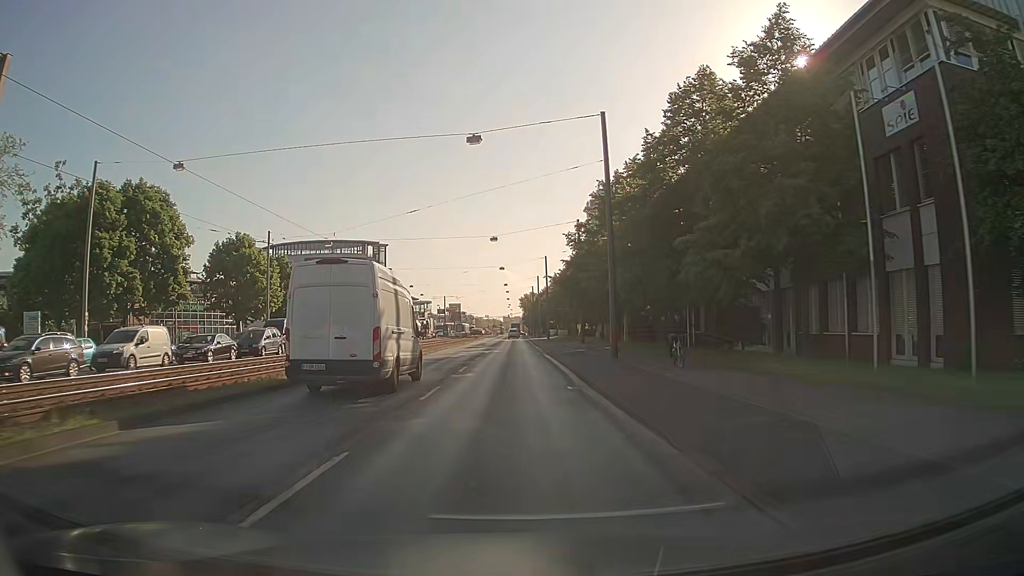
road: primary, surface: asphalt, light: Day
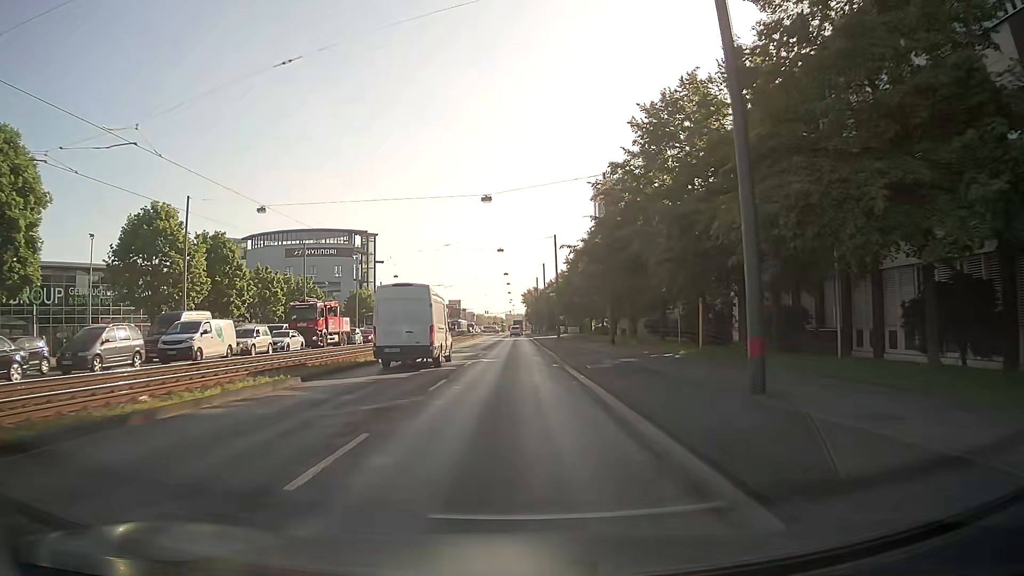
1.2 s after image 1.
(+0.1, +17.1) m; 0°
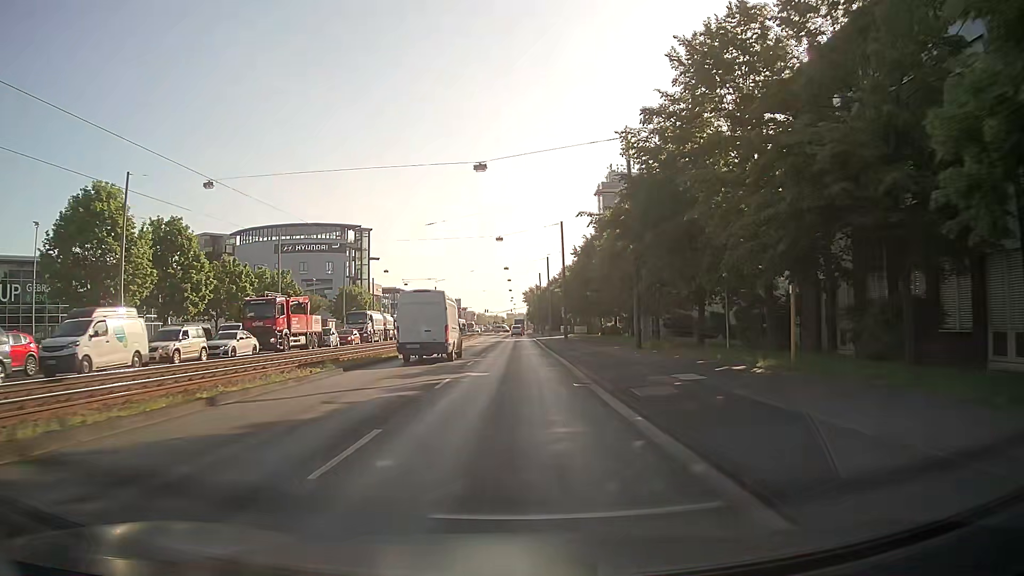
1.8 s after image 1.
(0.0, +8.5) m; 0°
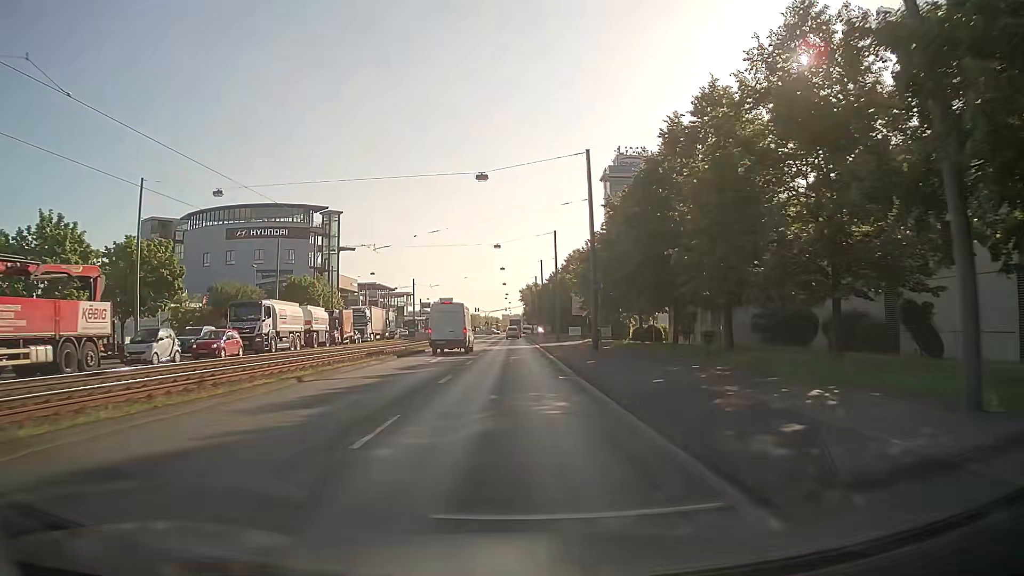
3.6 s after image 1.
(-0.1, +25.6) m; 0°
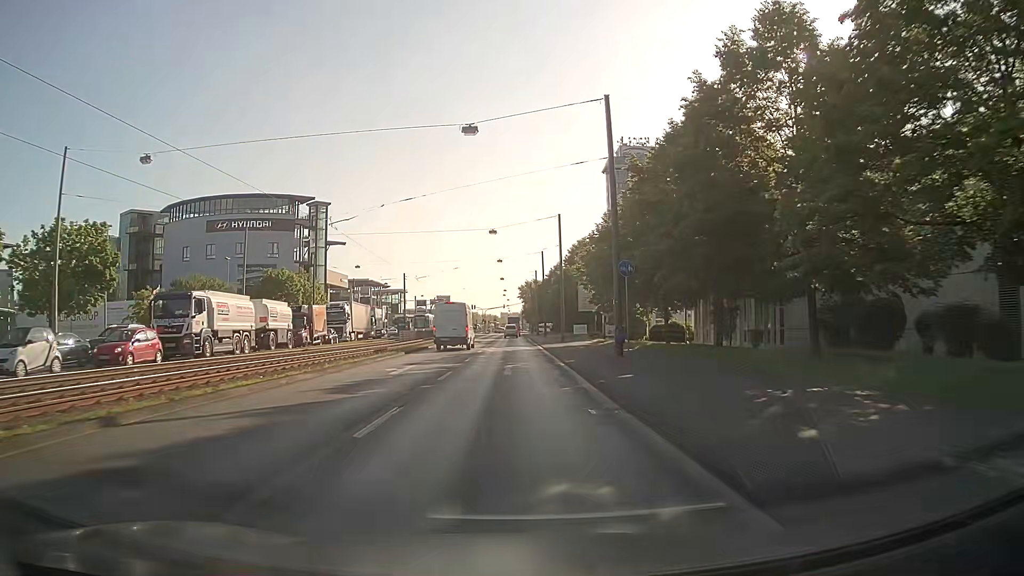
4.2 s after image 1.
(0.0, +8.5) m; 0°
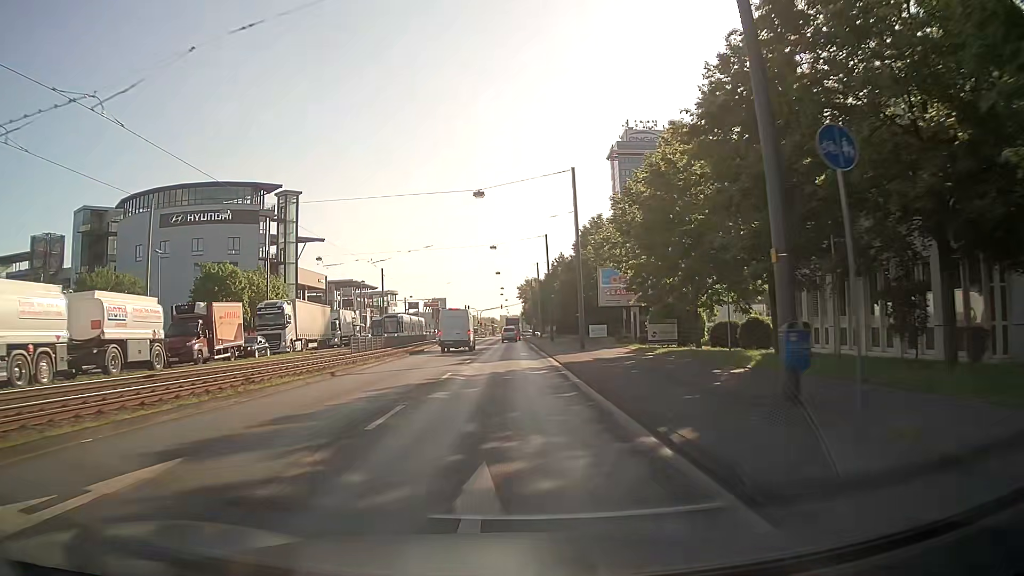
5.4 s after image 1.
(+0.1, +17.1) m; 0°
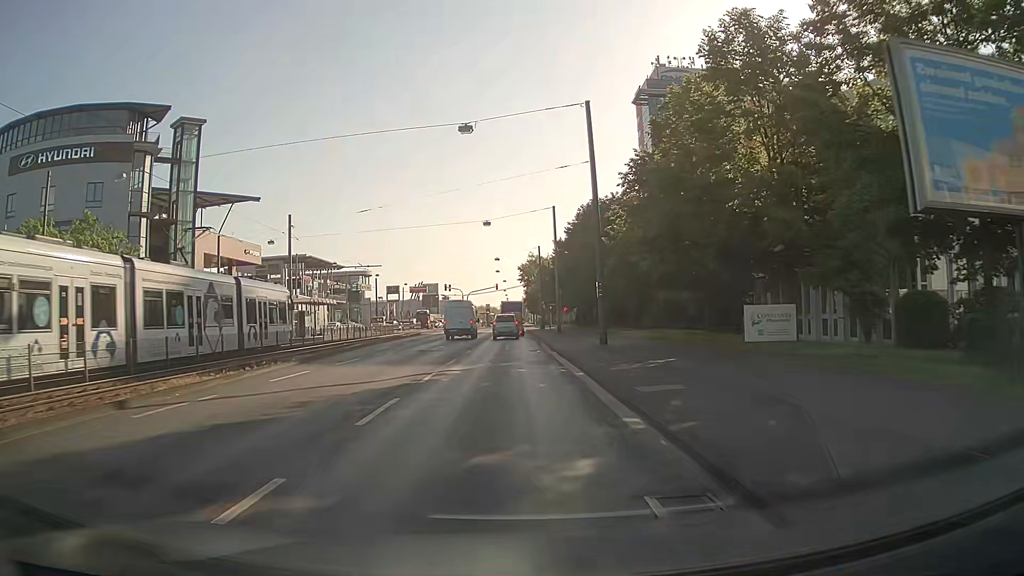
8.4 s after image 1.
(0.0, +39.2) m; 0°
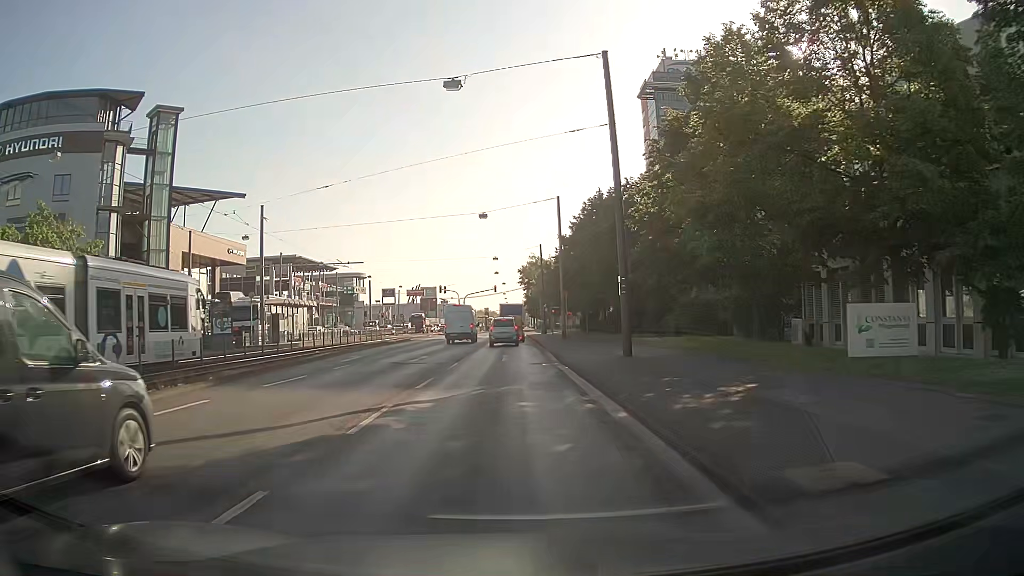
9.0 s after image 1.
(+0.1, +6.2) m; +1°
(0, +10) (0, +20) (0, +30) (0, +40) (-1, +50) (-1, +60) (-1, +70) (-1, +80) (-1, +90) (-1, +100) m
